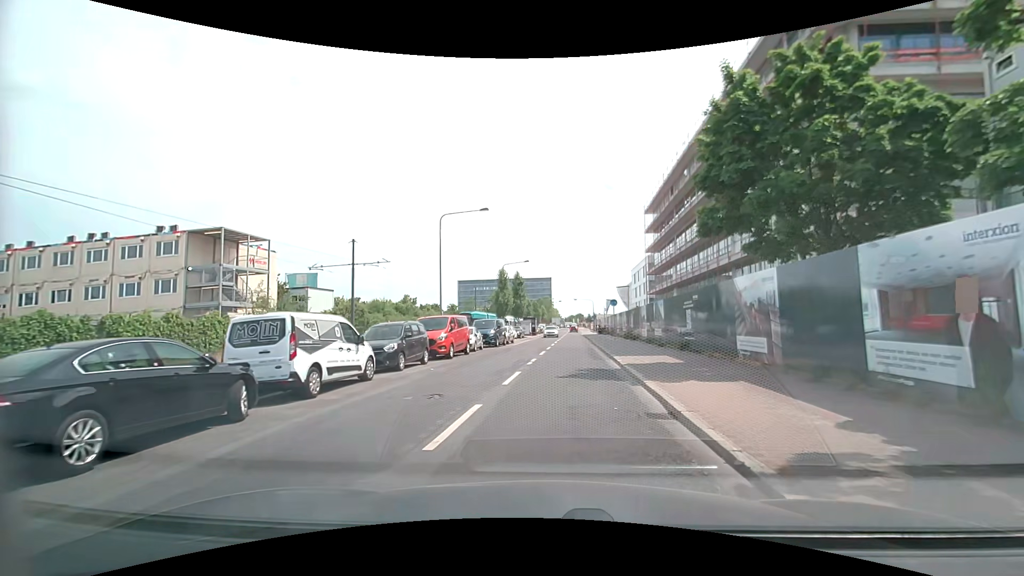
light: Day
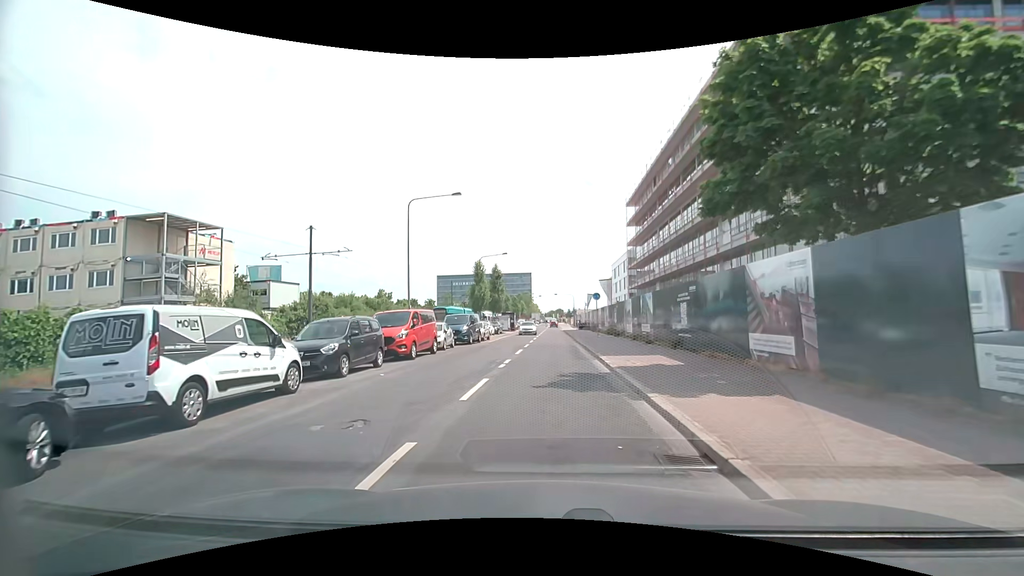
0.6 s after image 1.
(+0.1, +3.0) m; +1°
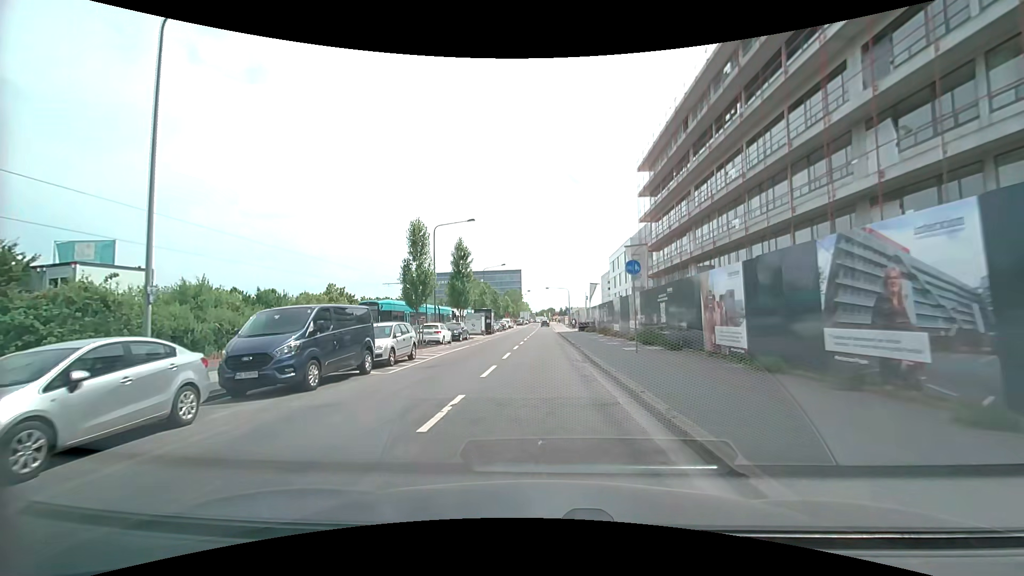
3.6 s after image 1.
(+0.8, +20.9) m; +3°
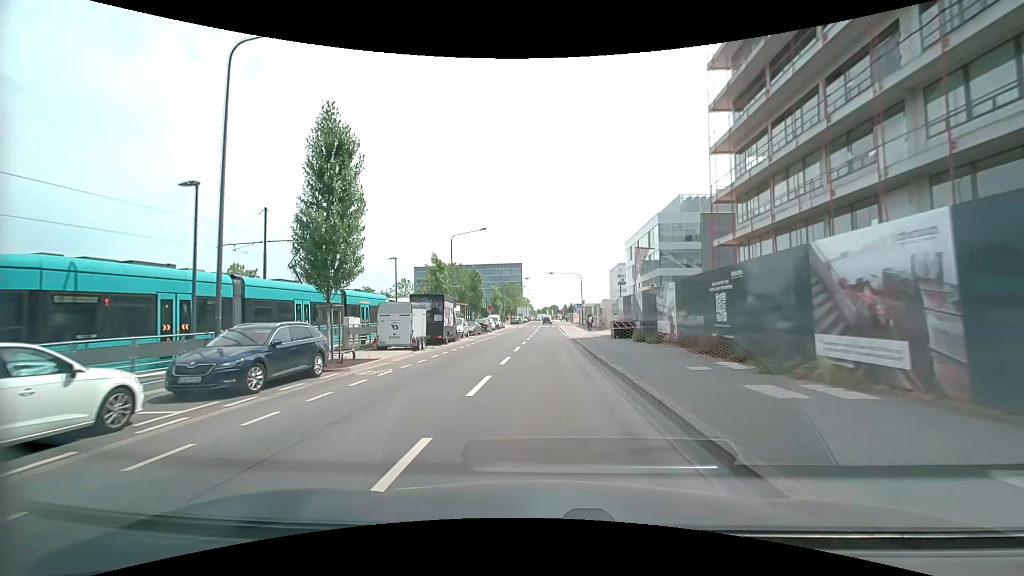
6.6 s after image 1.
(-0.2, +27.9) m; -1°
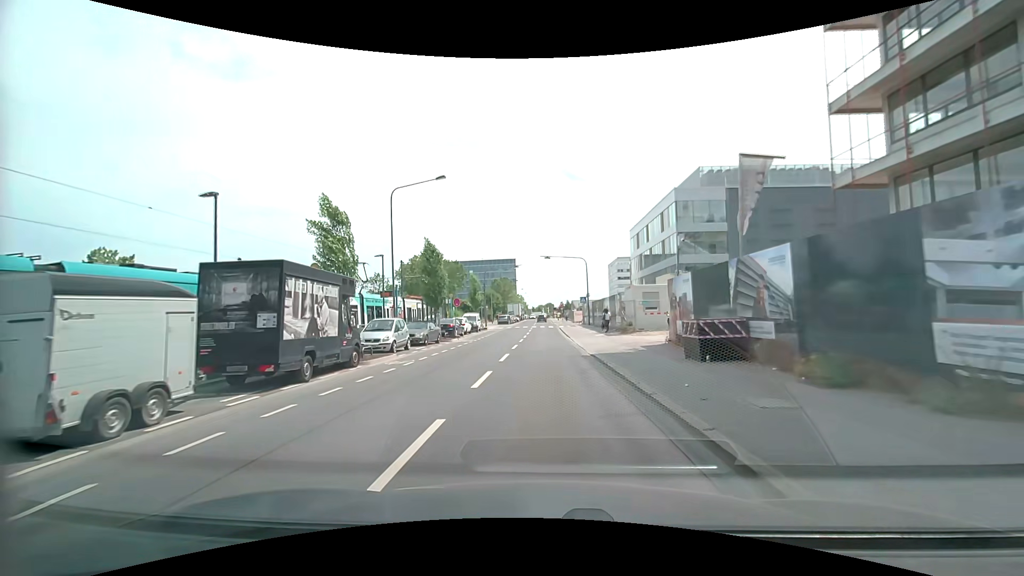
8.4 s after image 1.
(+0.1, +17.3) m; 0°
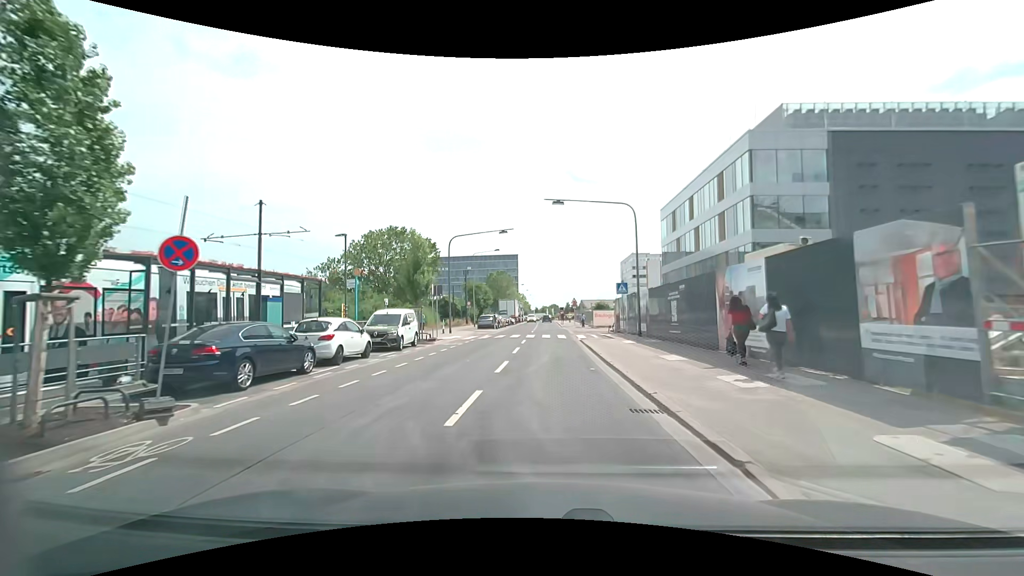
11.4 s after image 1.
(0.0, +27.4) m; -1°
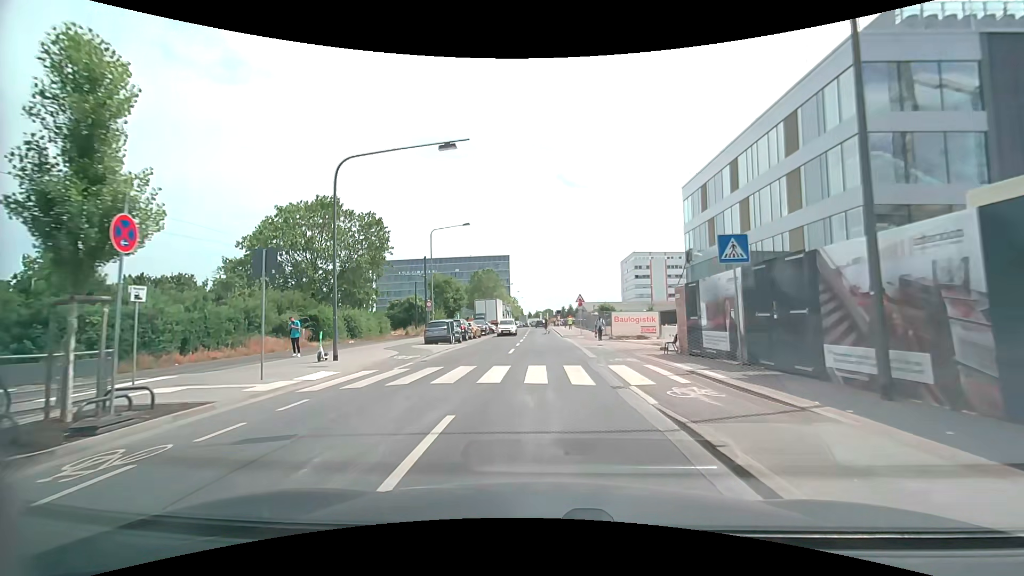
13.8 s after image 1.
(+0.3, +20.3) m; +1°
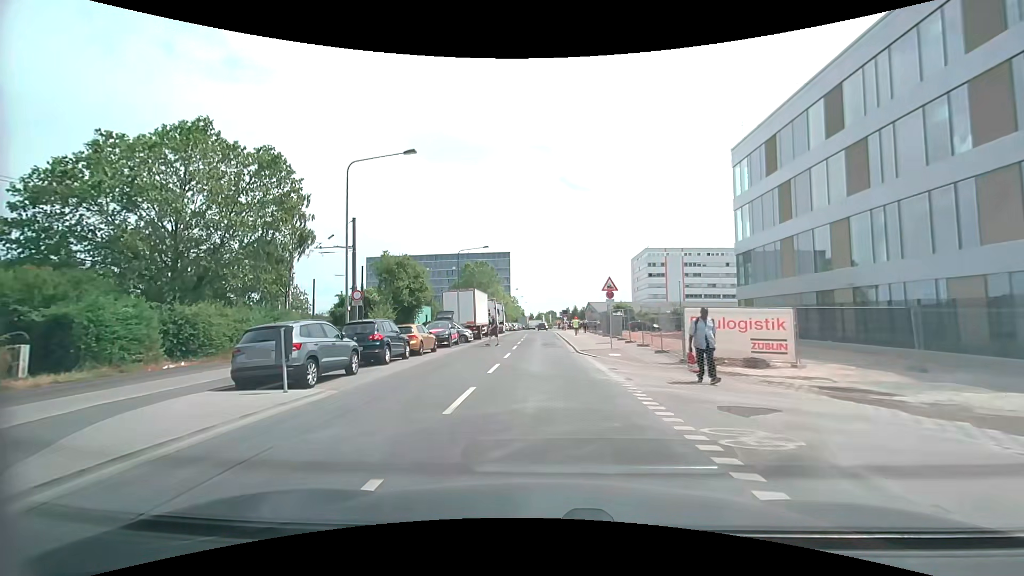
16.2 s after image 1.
(0.0, +18.9) m; 0°
(0, +10) (0, +20) (0, +30) (-1, +40) (-1, +50) (-1, +60) (-1, +70) (-1, +80) (-1, +90) (-2, +100) m
